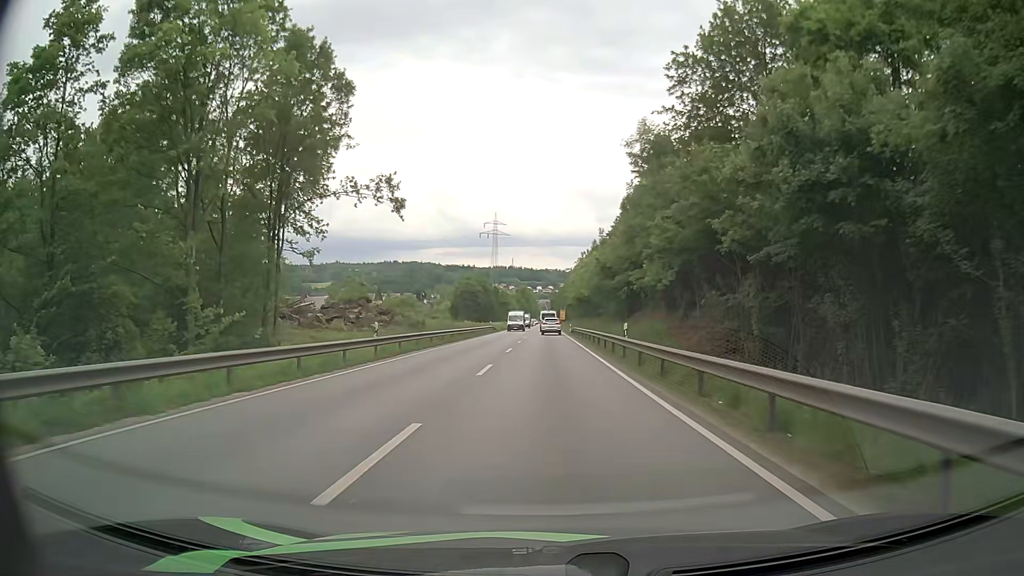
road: primary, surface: asphalt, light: Day
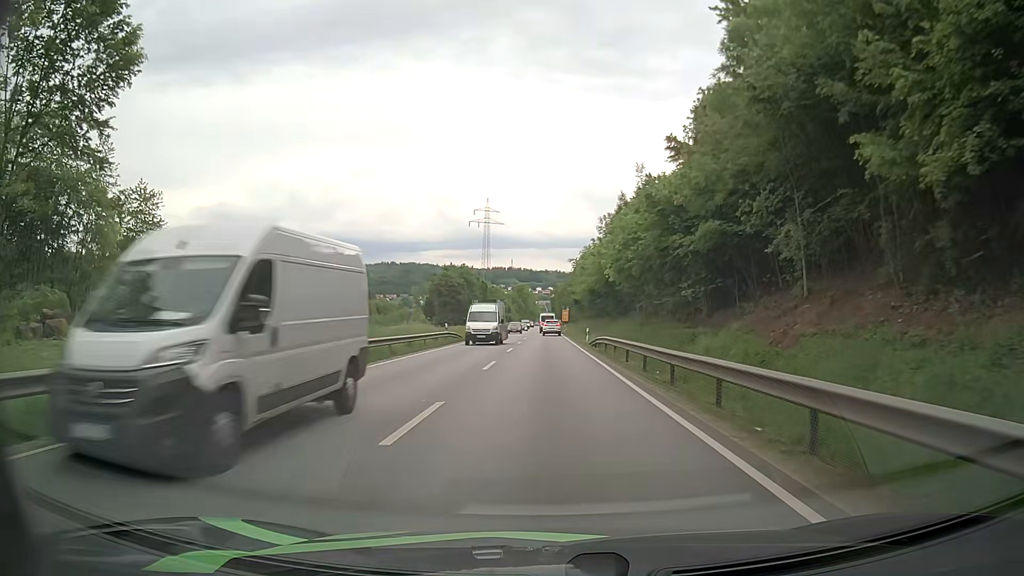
(-0.1, +33.6) m; 0°
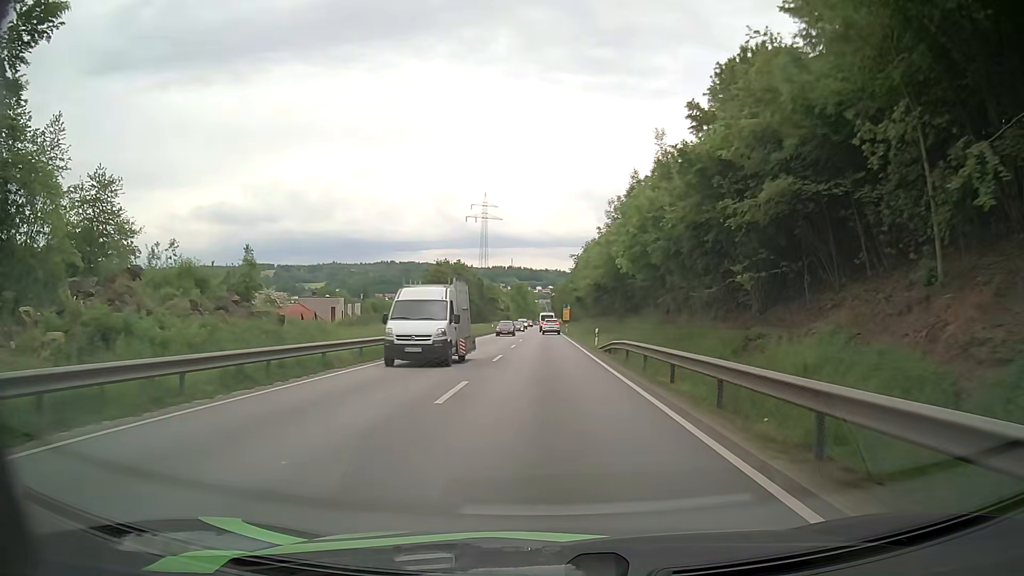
(0.0, +8.3) m; 0°
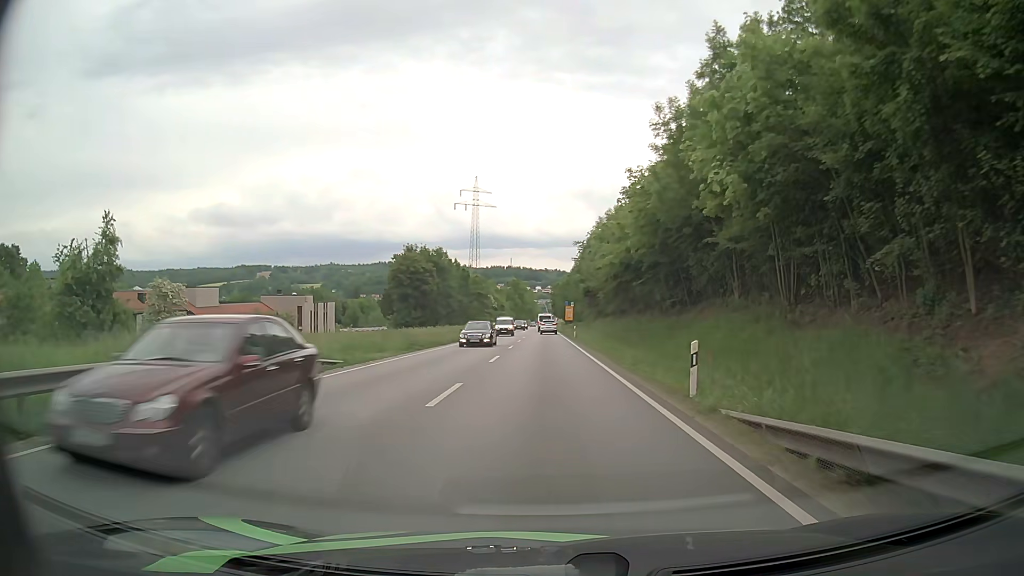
(0.0, +24.4) m; 0°
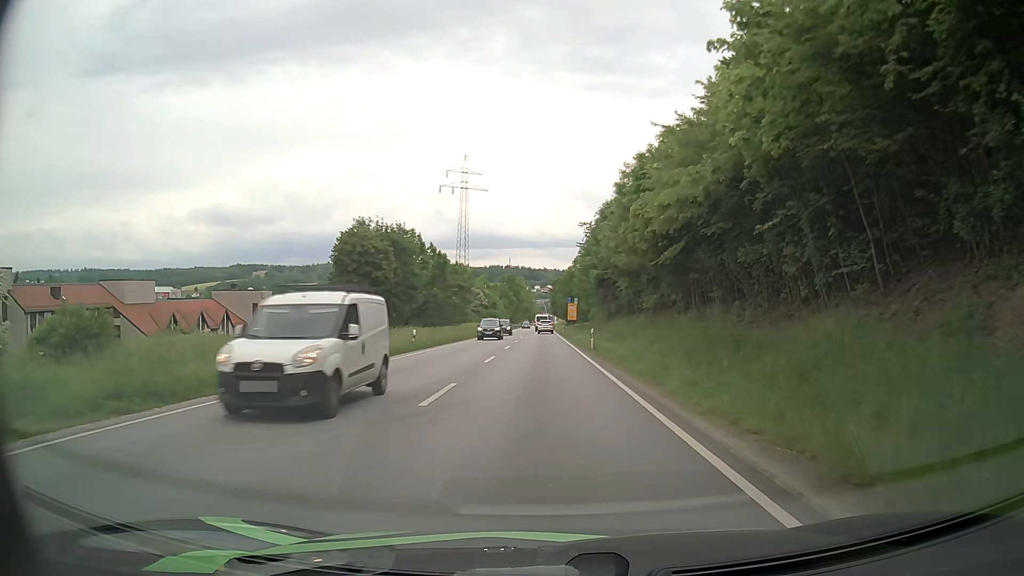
(-0.1, +23.9) m; 0°
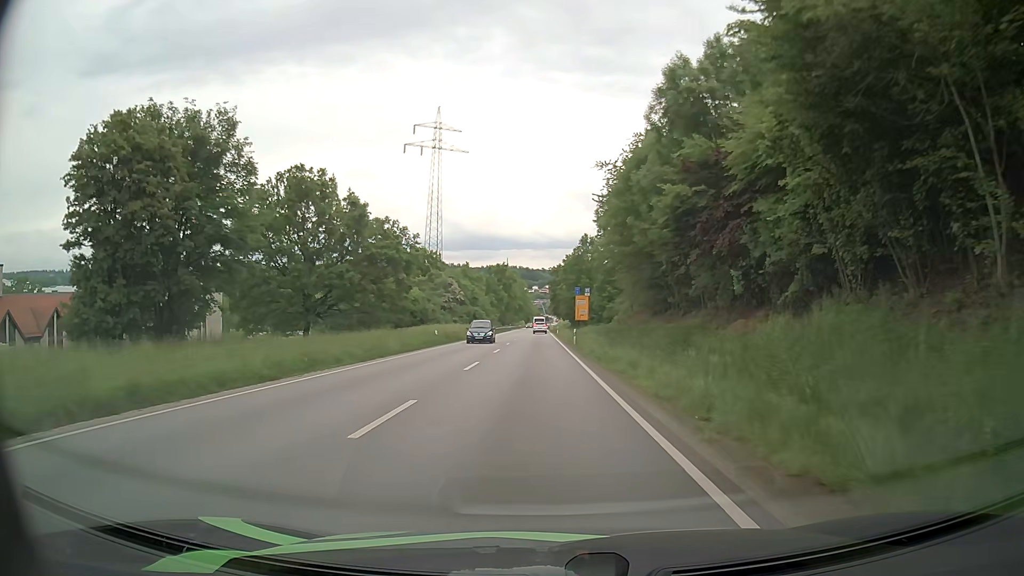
(+0.1, +39.1) m; 0°
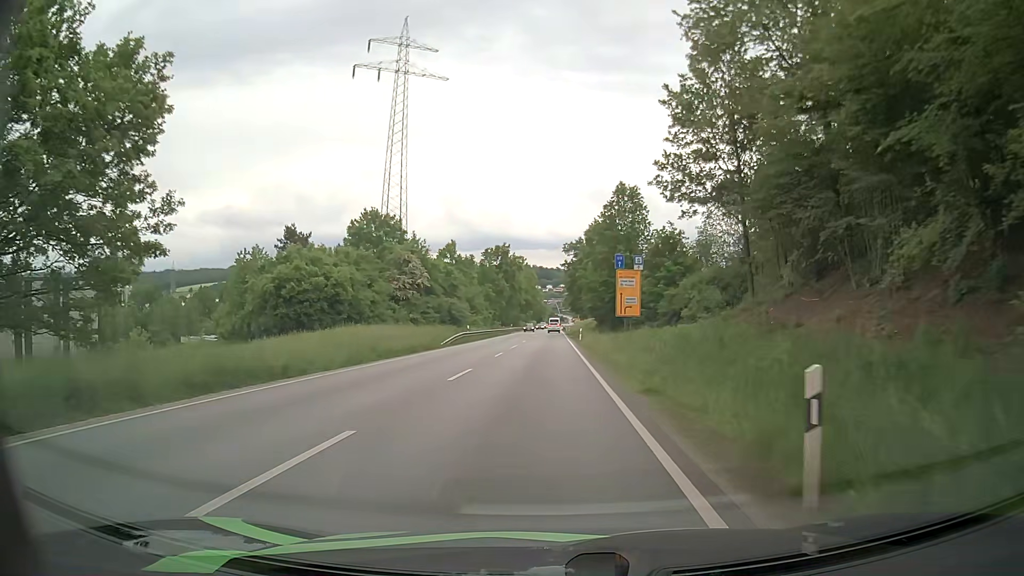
(-0.1, +39.8) m; -1°
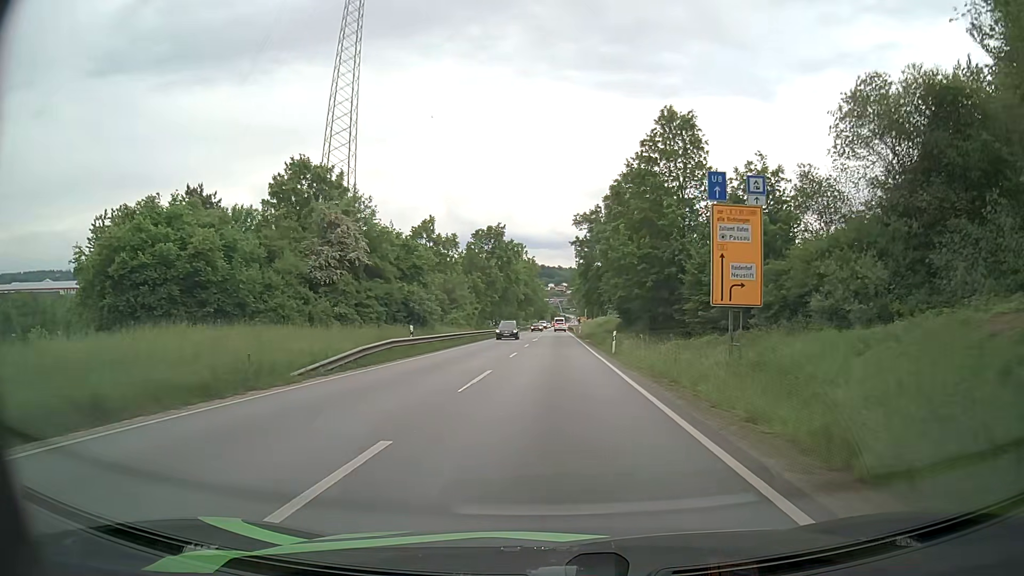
(-0.4, +24.6) m; -1°
(0, +10) (0, +20) (0, +30) (+1, +40) (+1, +50) (+1, +60) (+1, +70) (+1, +80) (+2, +90) (+2, +100) m
